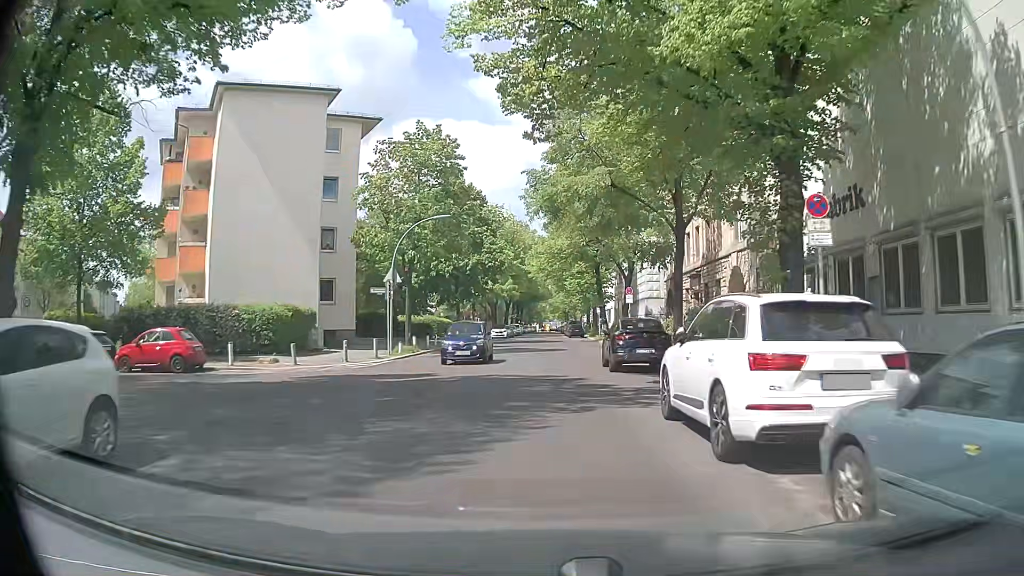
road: residential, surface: asphalt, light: Day
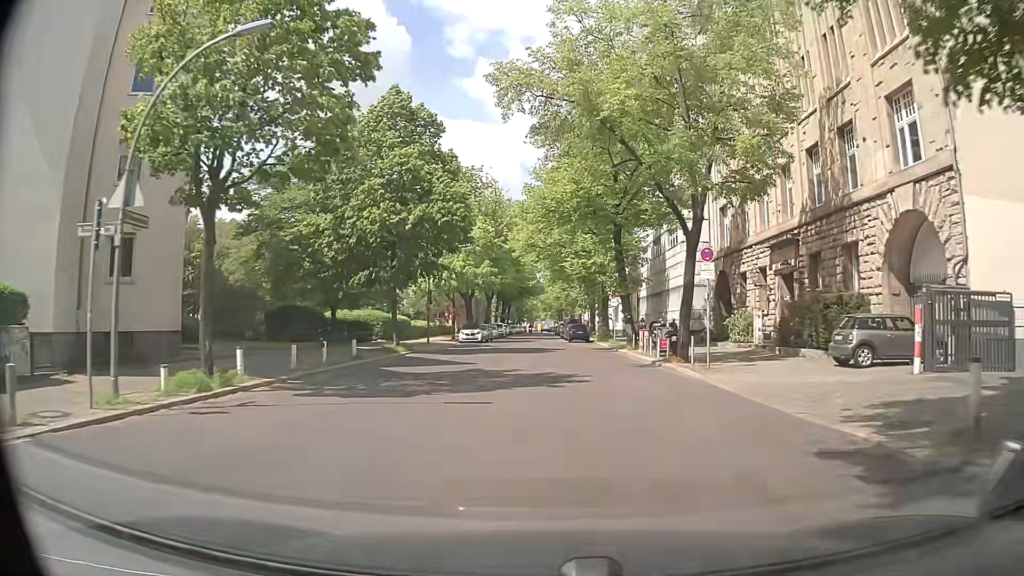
(+0.1, +20.5) m; +1°
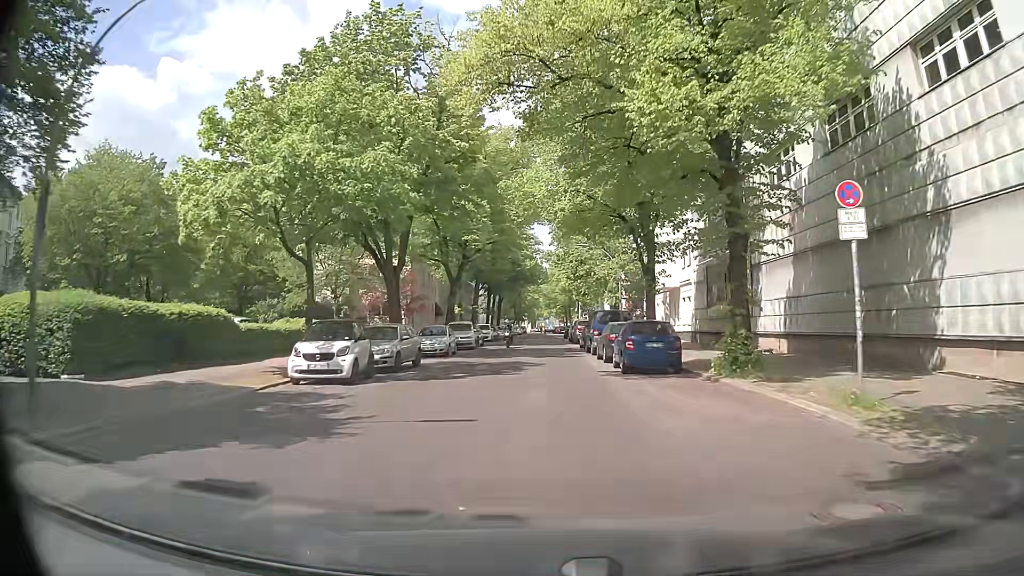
(-0.1, +34.6) m; -1°
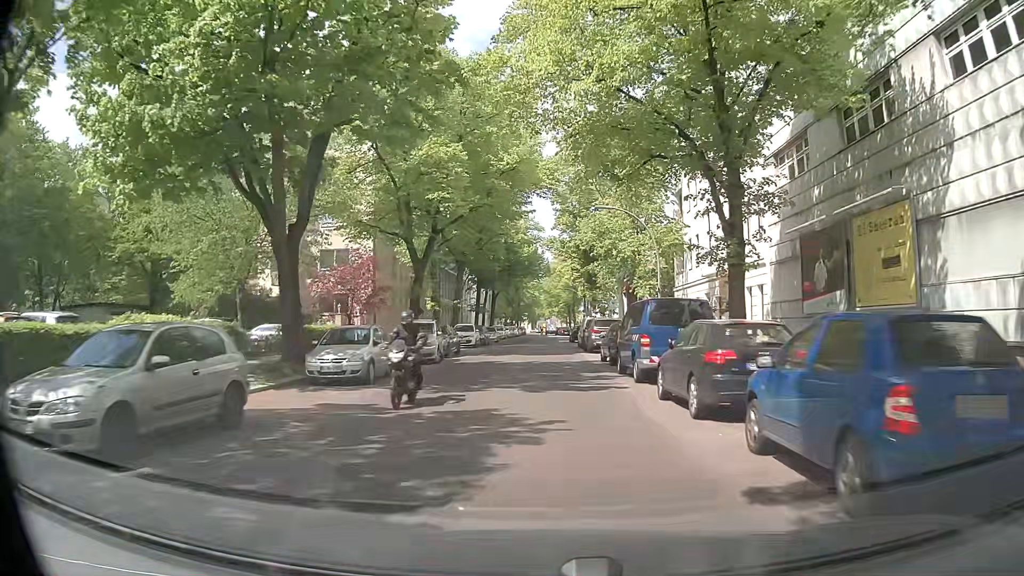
(+0.1, +14.0) m; 0°
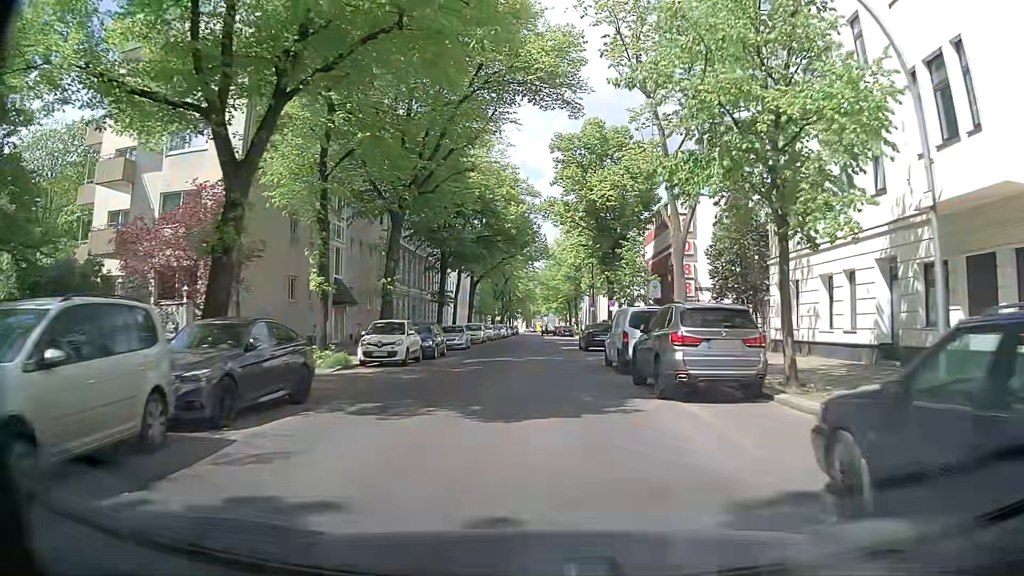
(+0.4, +21.0) m; +1°
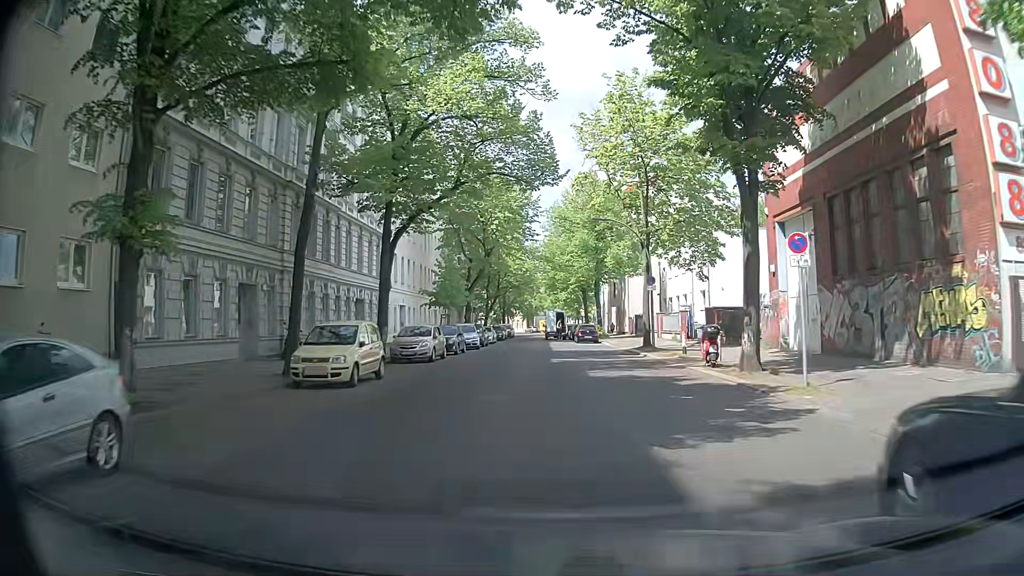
(+0.4, +34.3) m; 0°
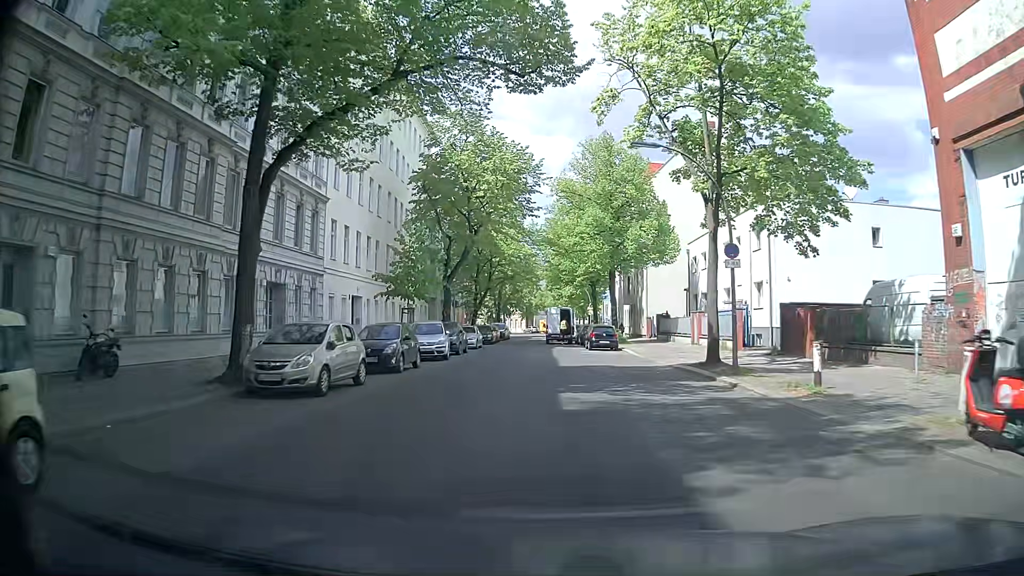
(0.0, +13.3) m; 0°
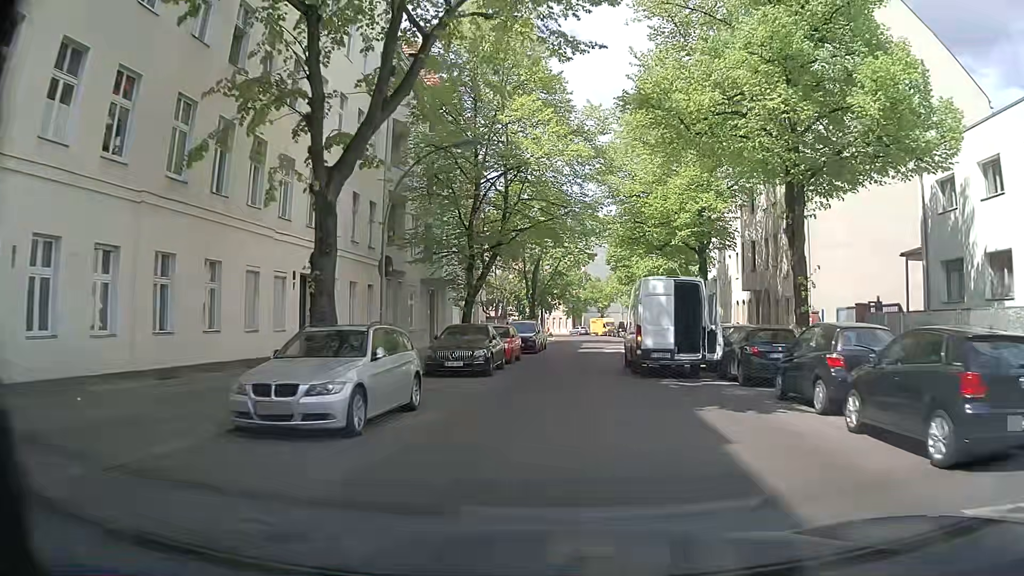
(-1.0, +31.7) m; -4°
(0, +10) (+1, +20) (+2, +30) (+3, +40) (+4, +50) (+5, +60) (+6, +70) (+7, +80) (+7, +90) (+7, +100) m
